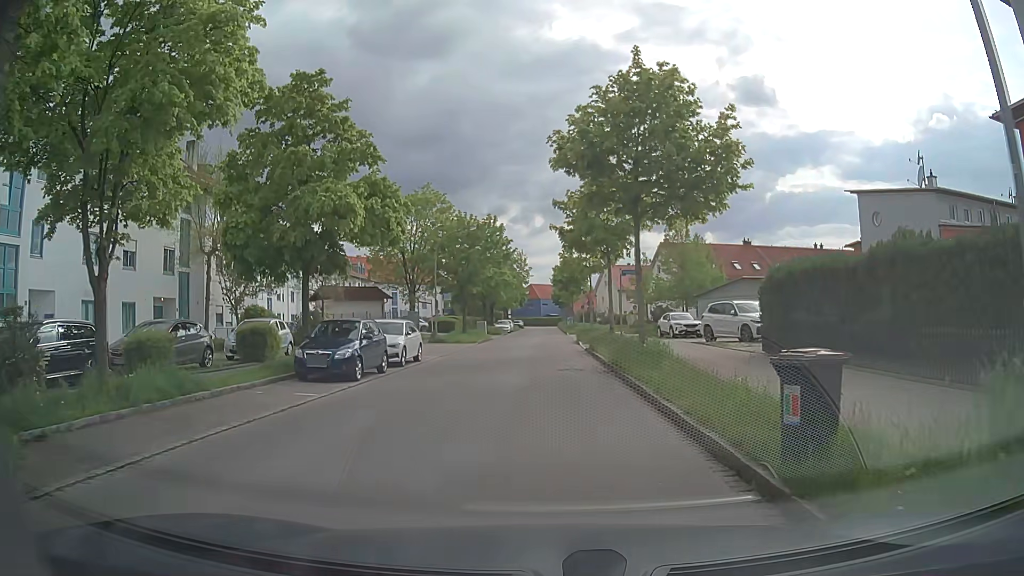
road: residential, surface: asphalt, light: Day
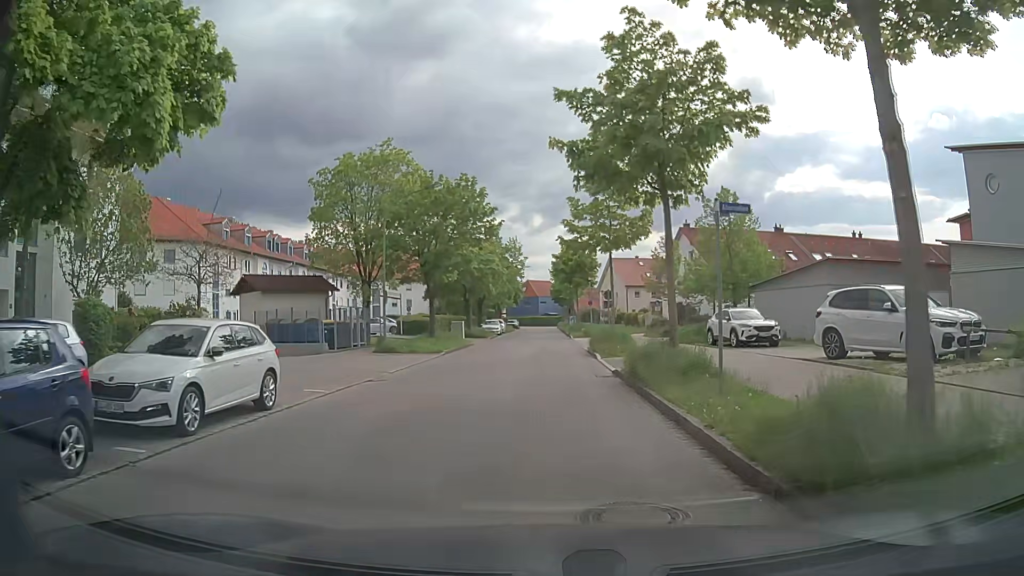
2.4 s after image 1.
(-0.1, +13.5) m; 0°
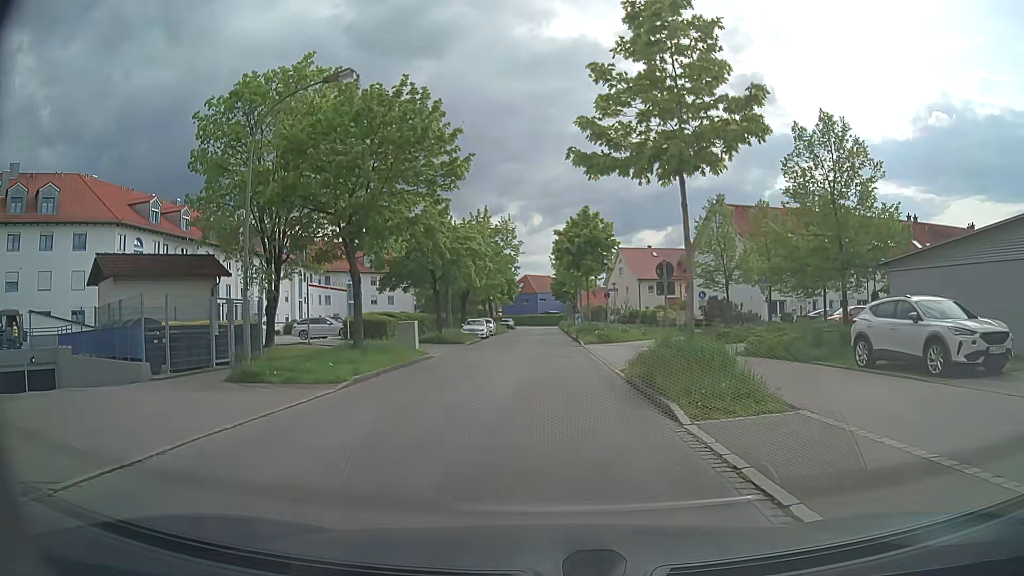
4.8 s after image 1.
(0.0, +14.2) m; +1°
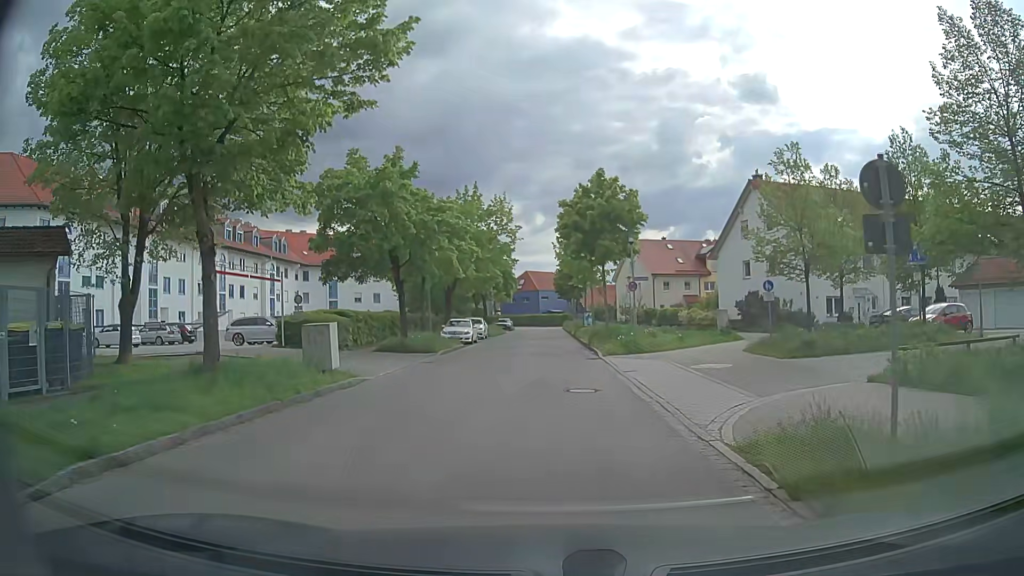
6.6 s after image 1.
(-0.1, +10.2) m; 0°
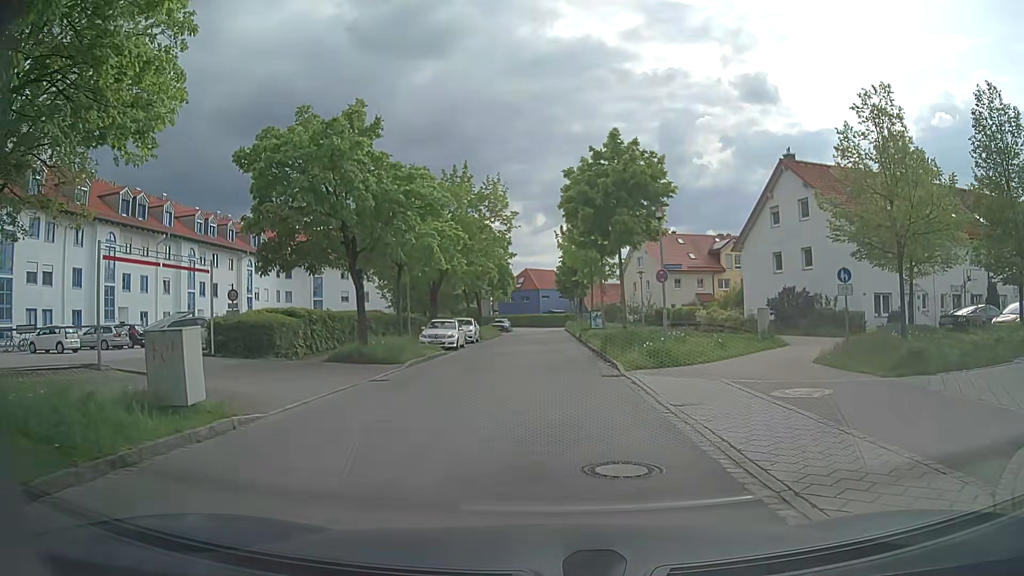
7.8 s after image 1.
(-0.1, +6.6) m; -1°
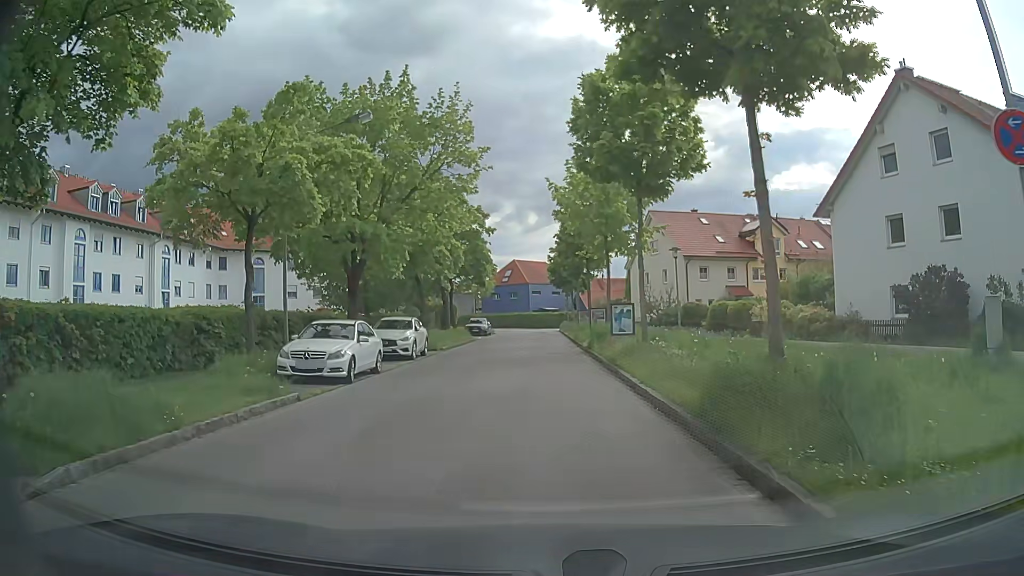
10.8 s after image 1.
(+0.3, +16.2) m; 0°
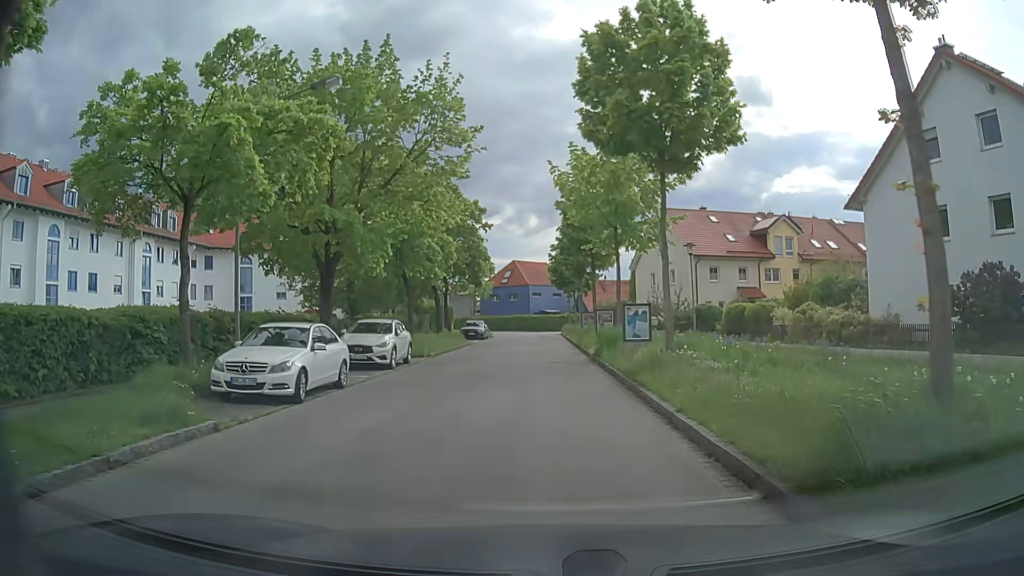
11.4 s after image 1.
(+0.1, +3.3) m; 0°
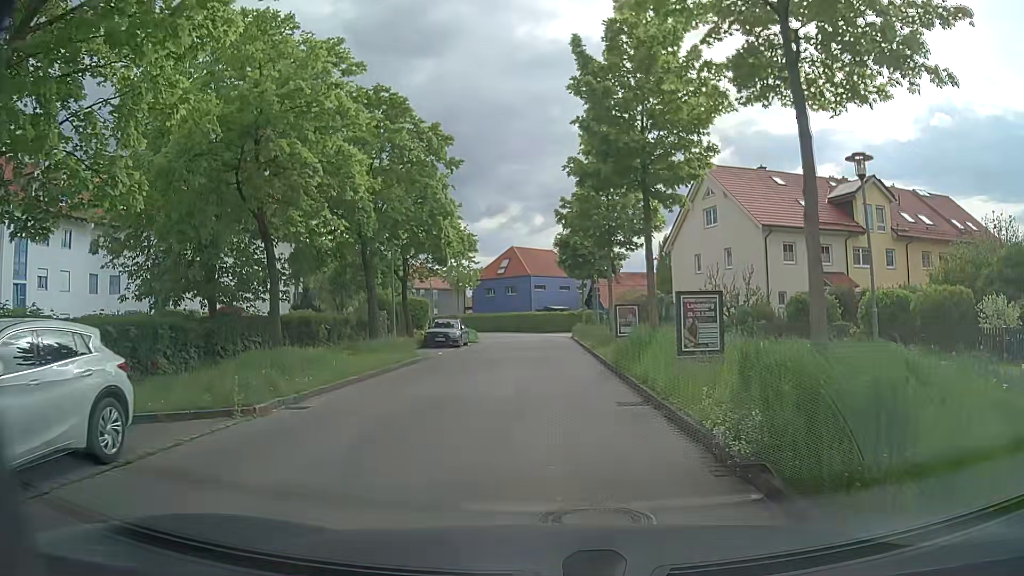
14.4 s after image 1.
(+0.2, +16.9) m; +1°
(0, +10) (0, +20) (0, +30) (0, +40) (0, +50) (-3, +60) (-8, +68) (-16, +74) (-24, +80) (-32, +87) m
